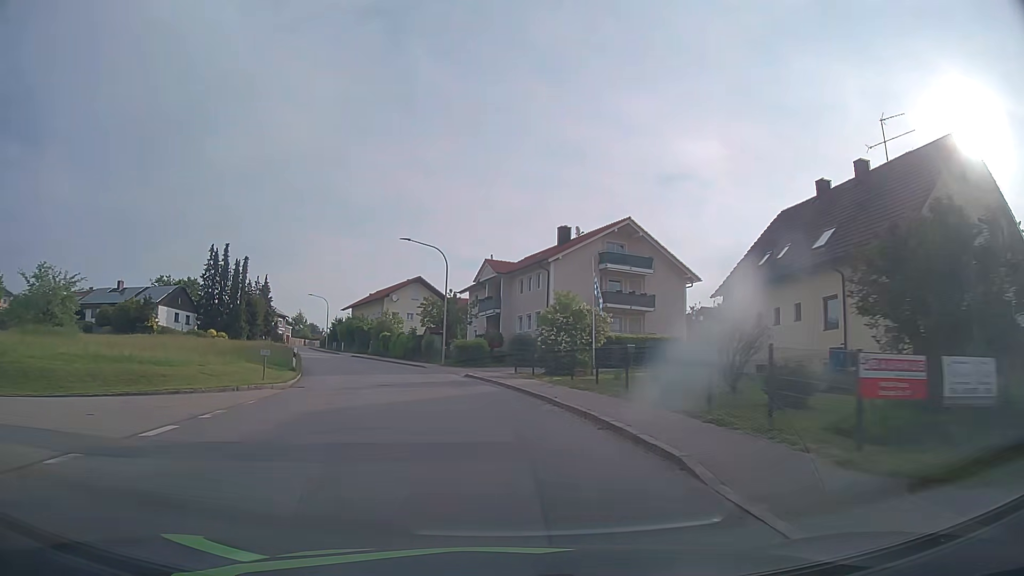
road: tertiary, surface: asphalt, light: Day
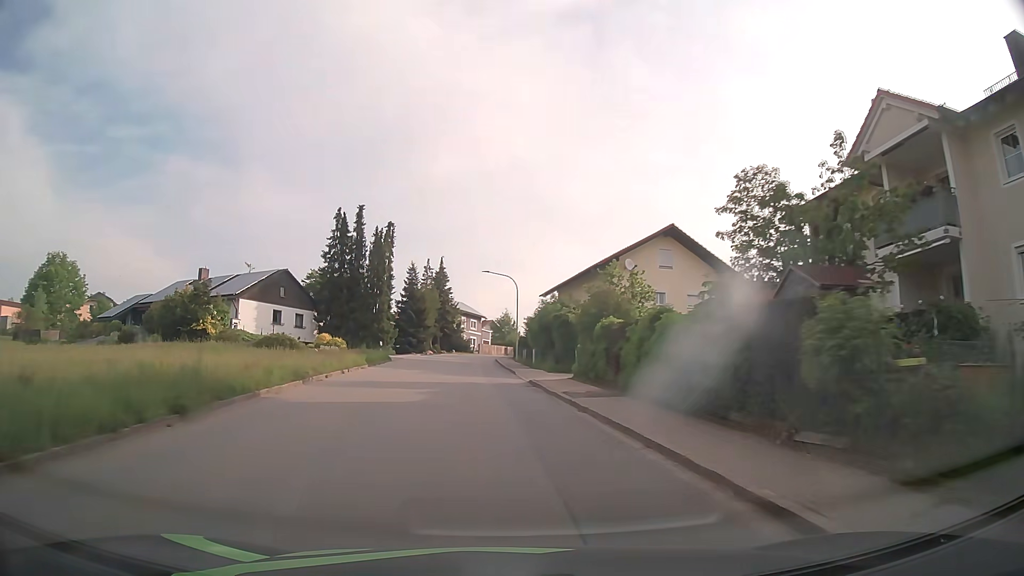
(-5.7, +36.3) m; -20°
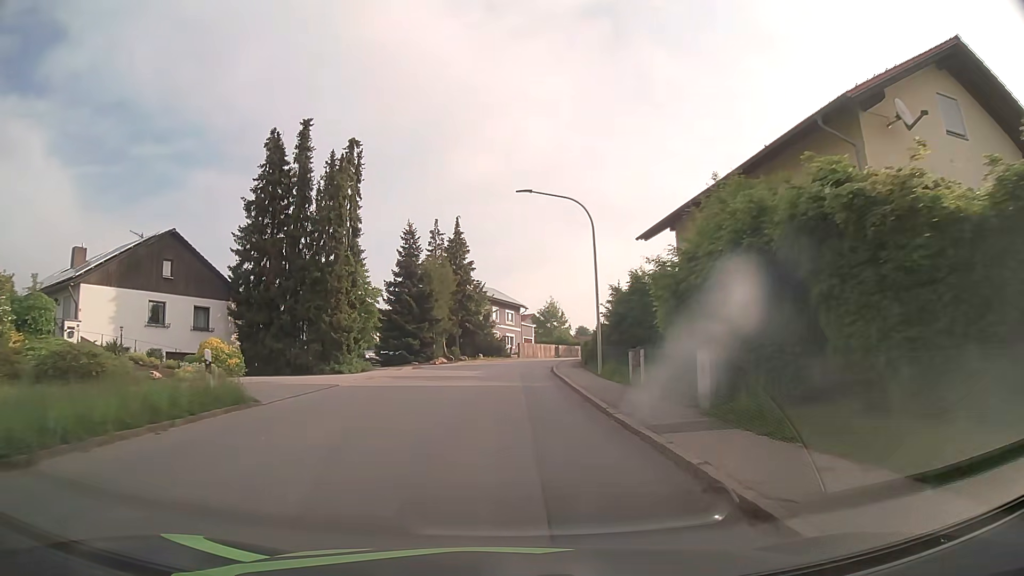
(-1.2, +28.8) m; -3°
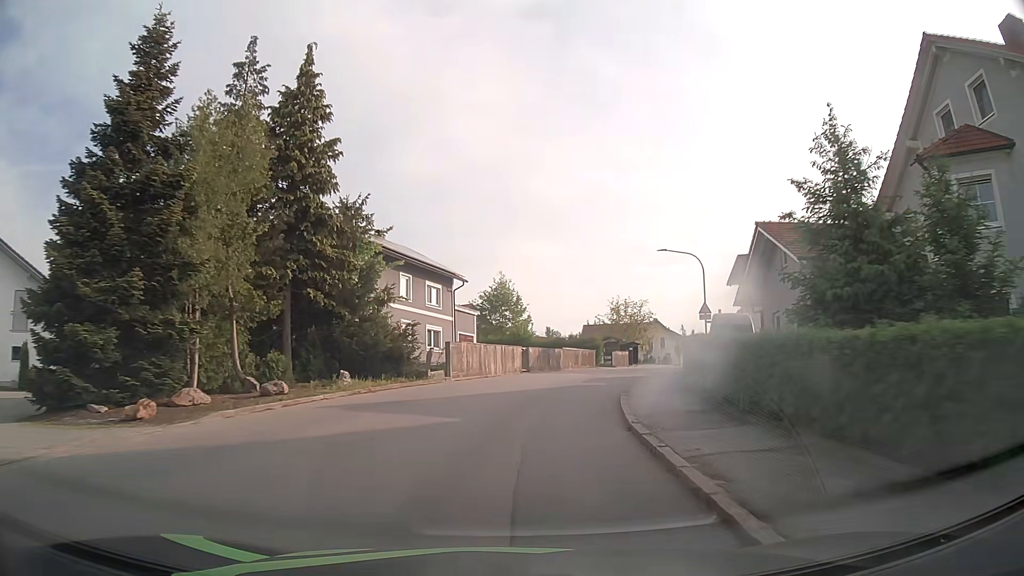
(+0.2, +35.4) m; +5°
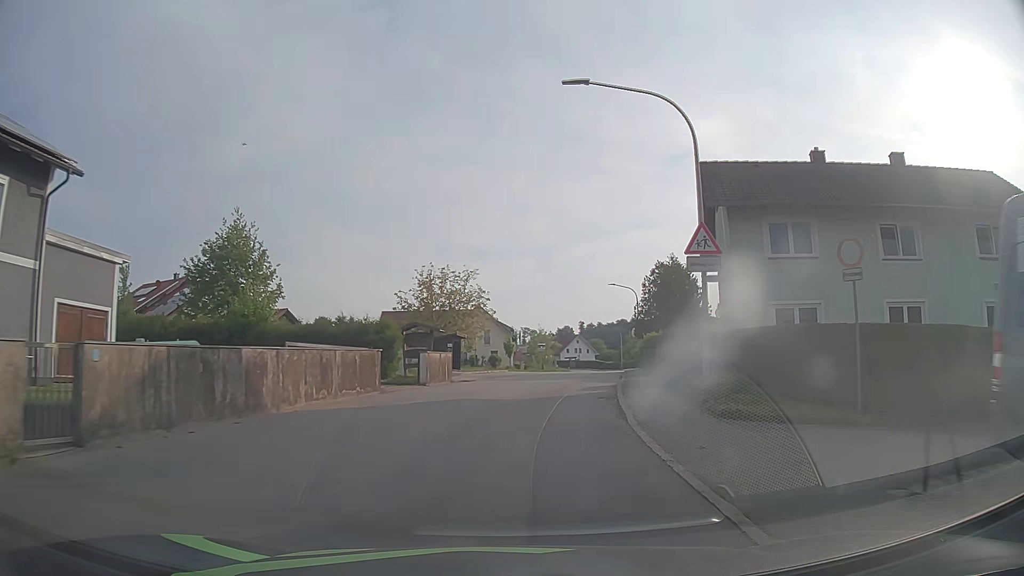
(+3.7, +27.8) m; +16°
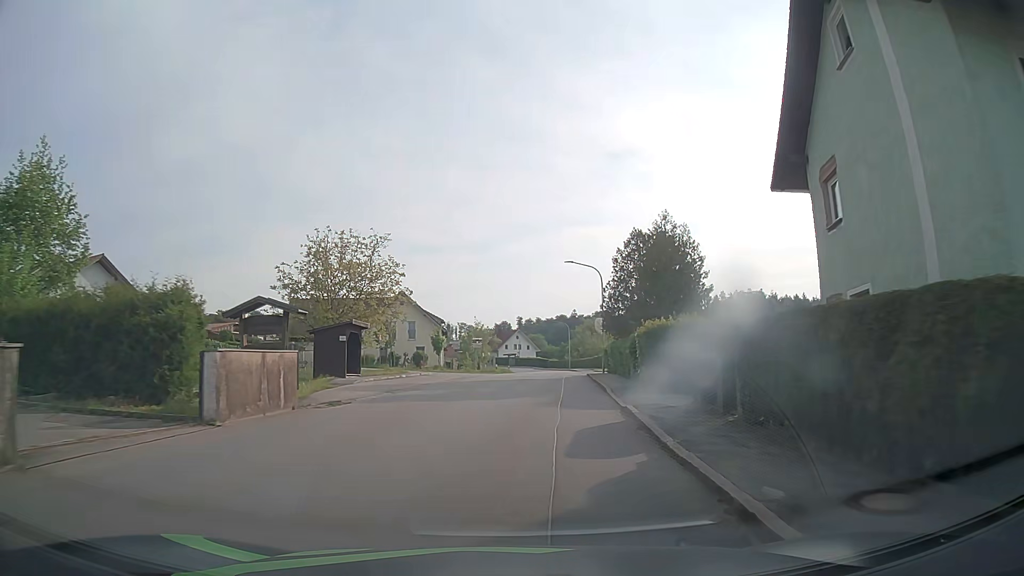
(+0.8, +14.3) m; +6°
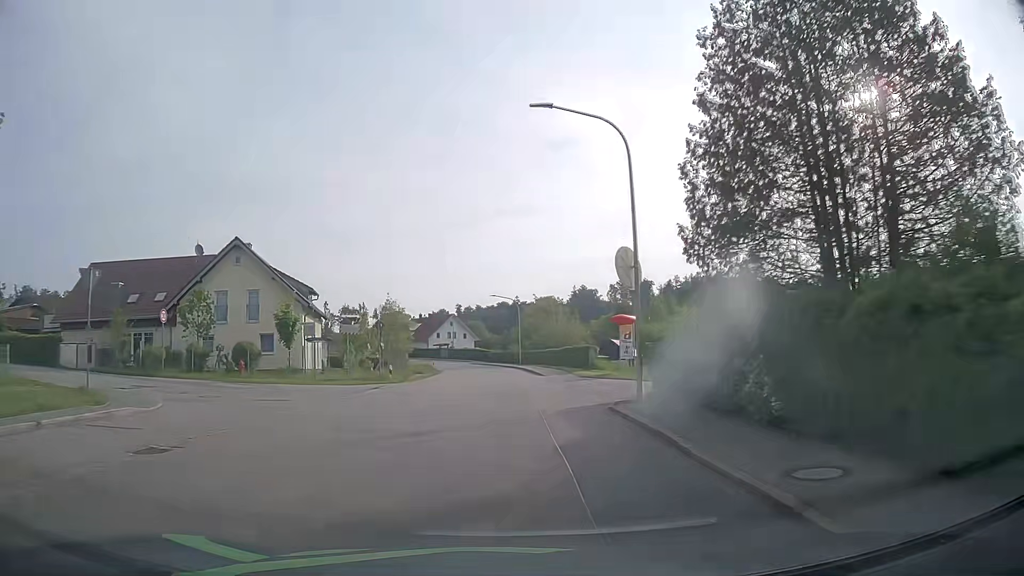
(+1.8, +30.4) m; +5°
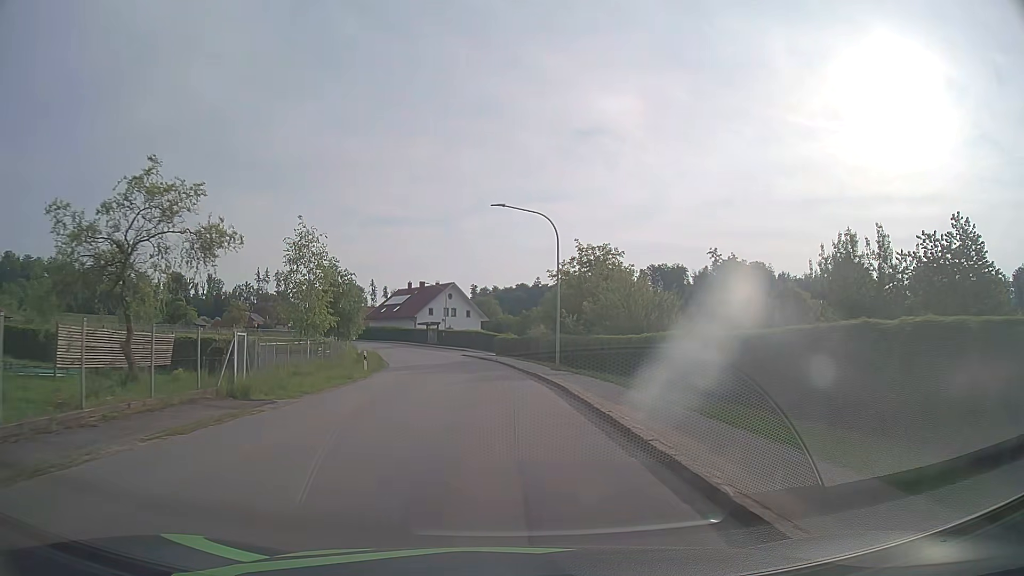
(0.0, +39.8) m; -1°
(0, +10) (-1, +20) (-1, +30) (-2, +40) (-4, +50) (-6, +60) (-9, +69) (-13, +78) (-17, +87) (-22, +96) m
